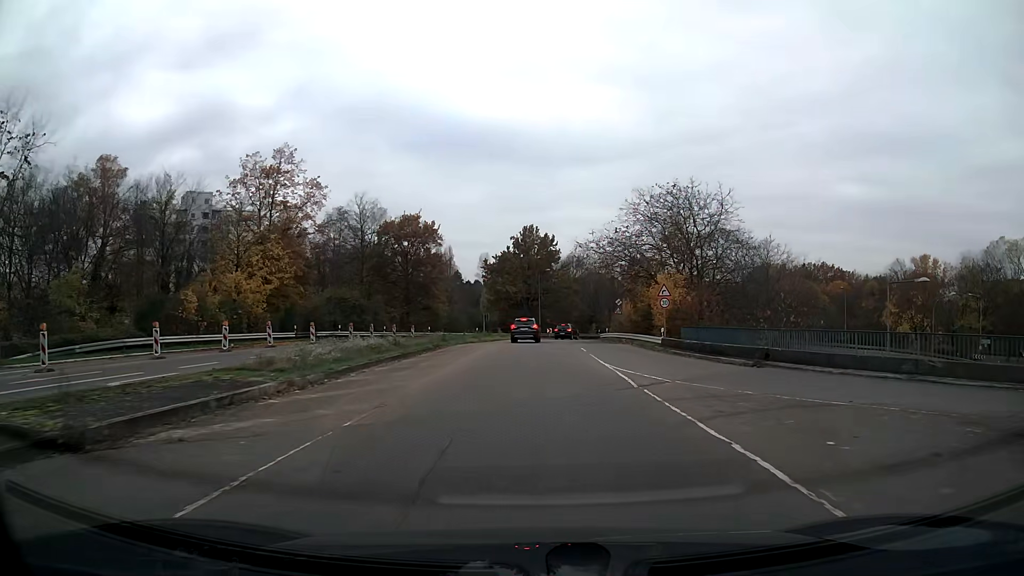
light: Day
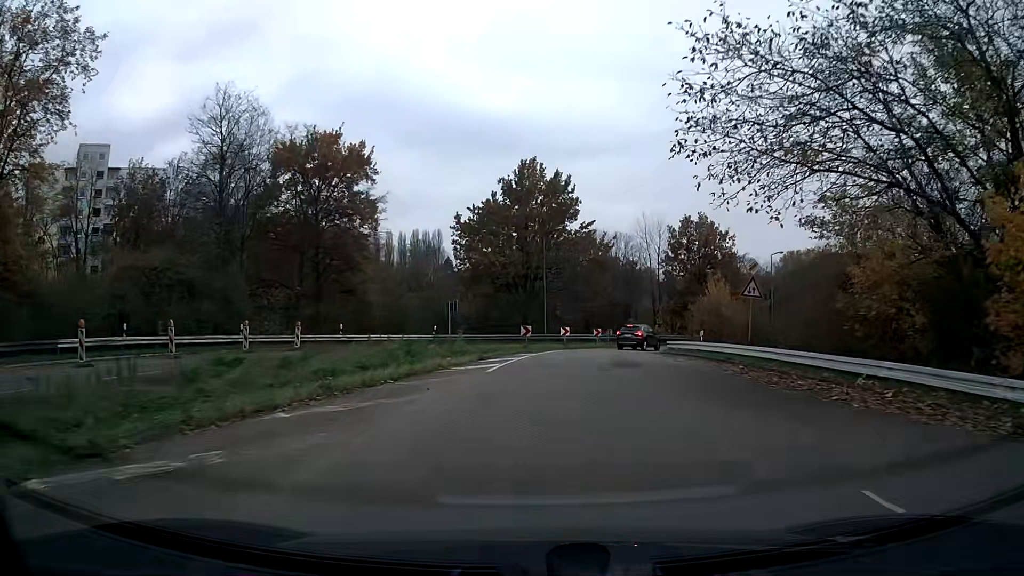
(+0.1, +35.5) m; 0°
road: tertiary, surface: asphalt
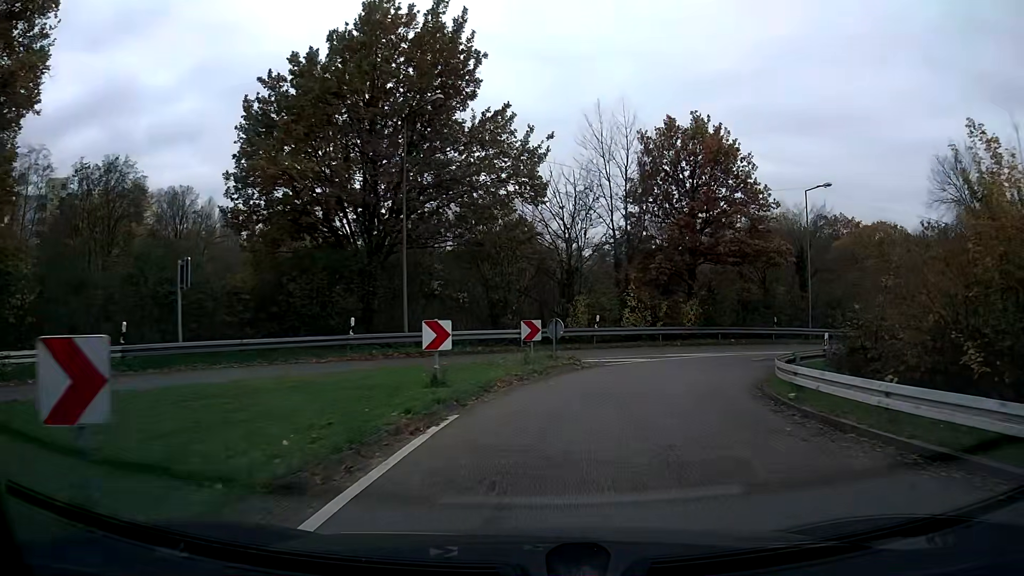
(+1.9, +28.7) m; +11°
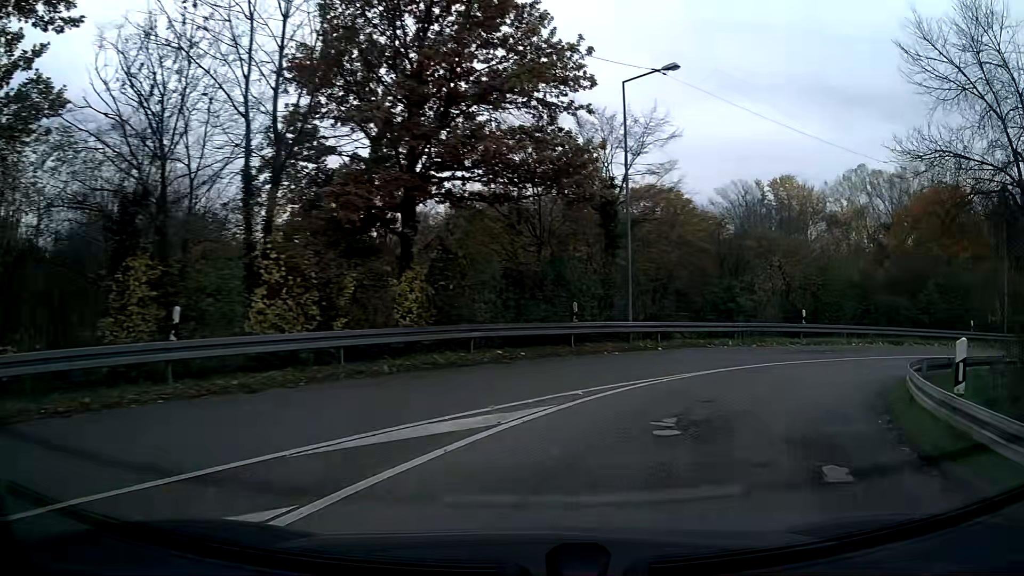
(+3.8, +18.3) m; +29°
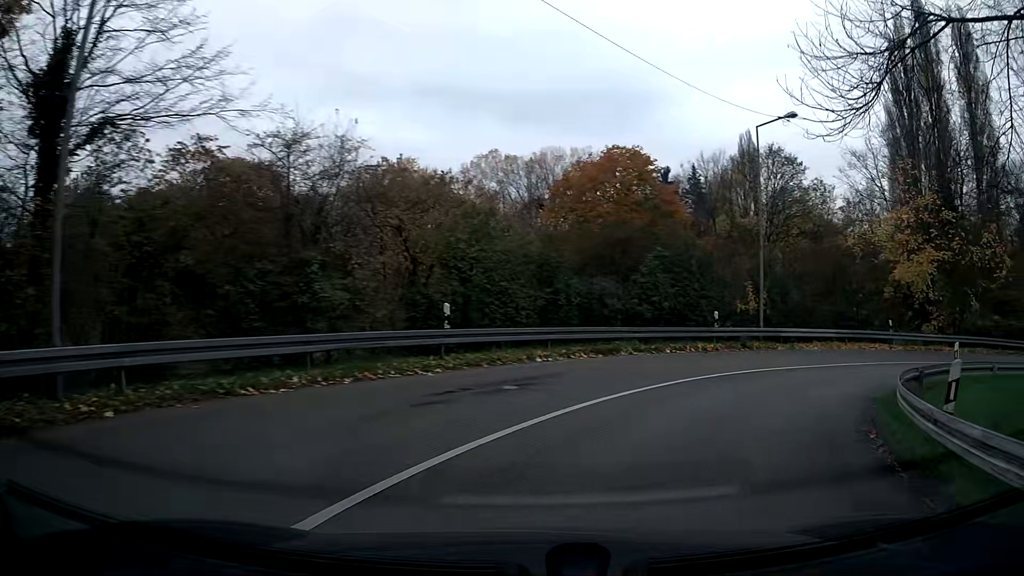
(+3.7, +12.8) m; +33°
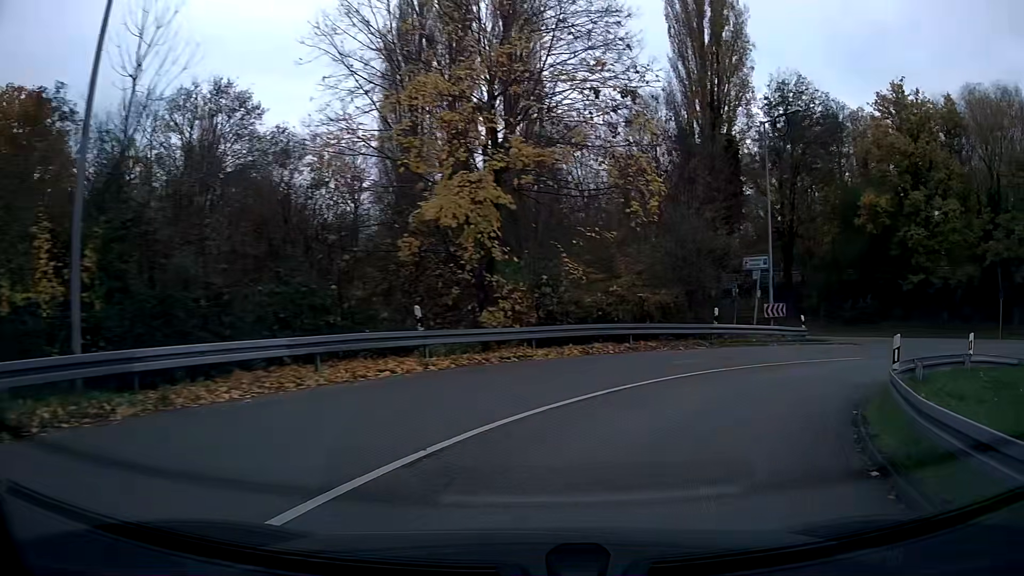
(+6.9, +16.5) m; +45°
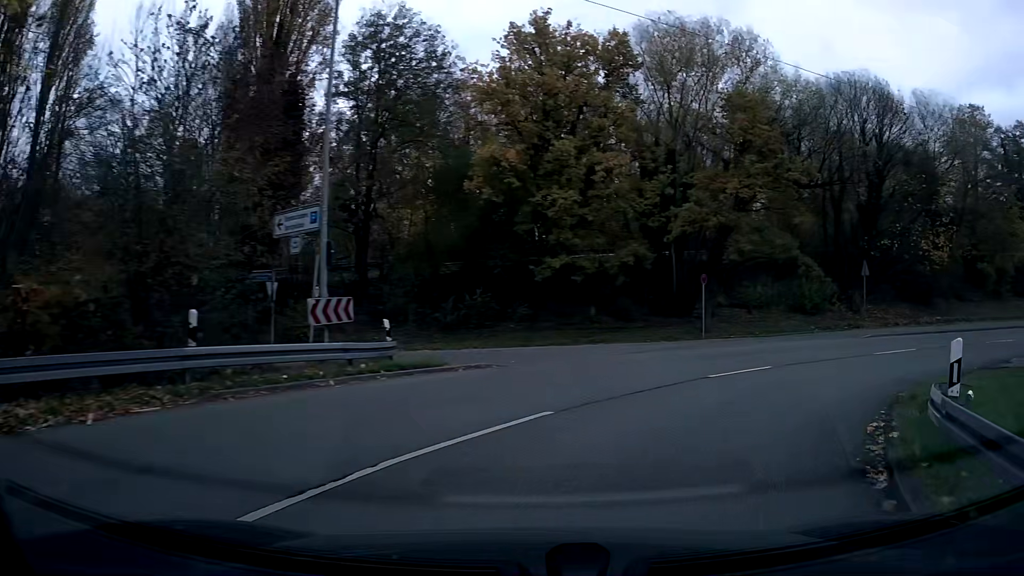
(+4.3, +13.0) m; +37°
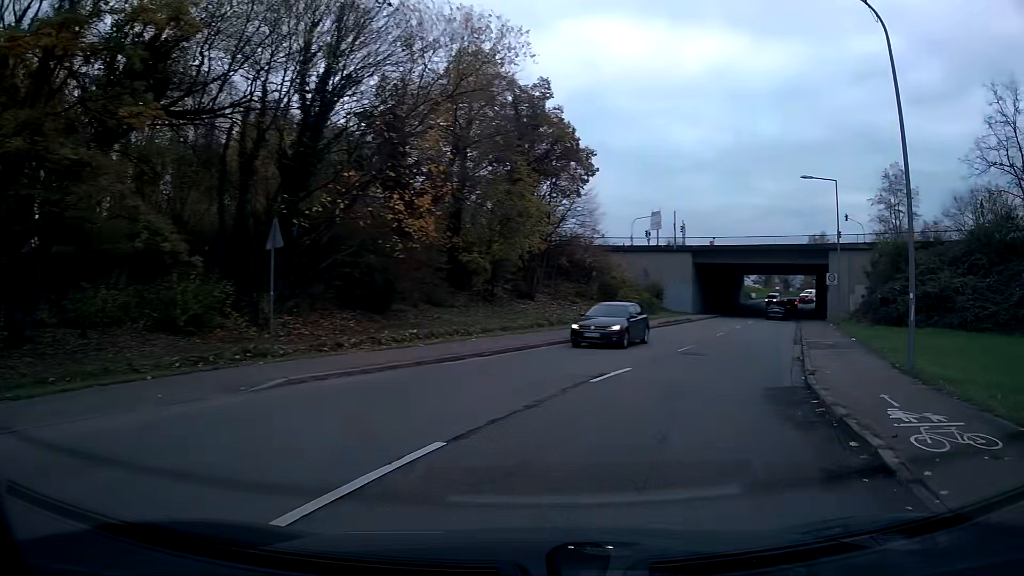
(+7.6, +16.4) m; +47°
